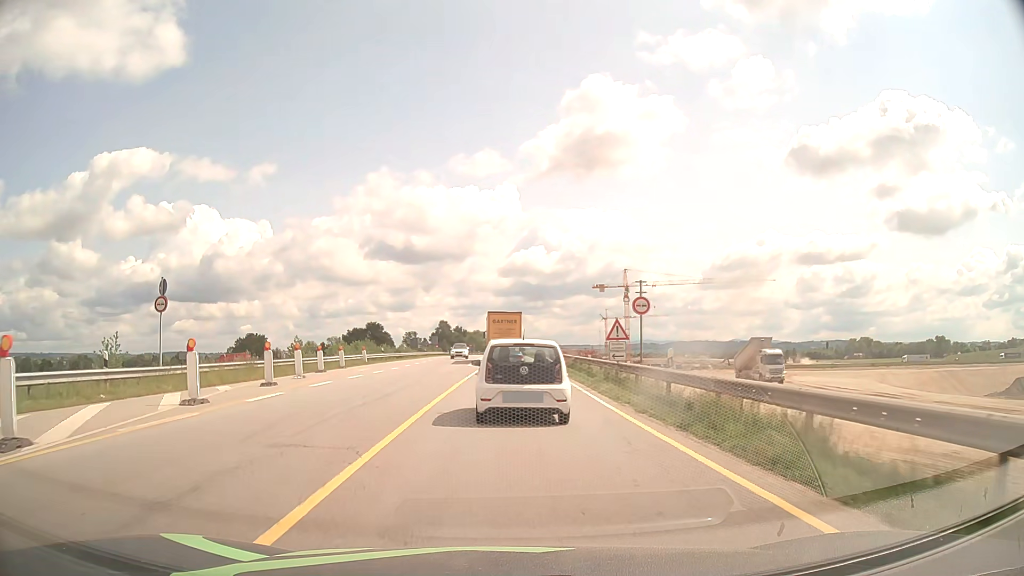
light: Day
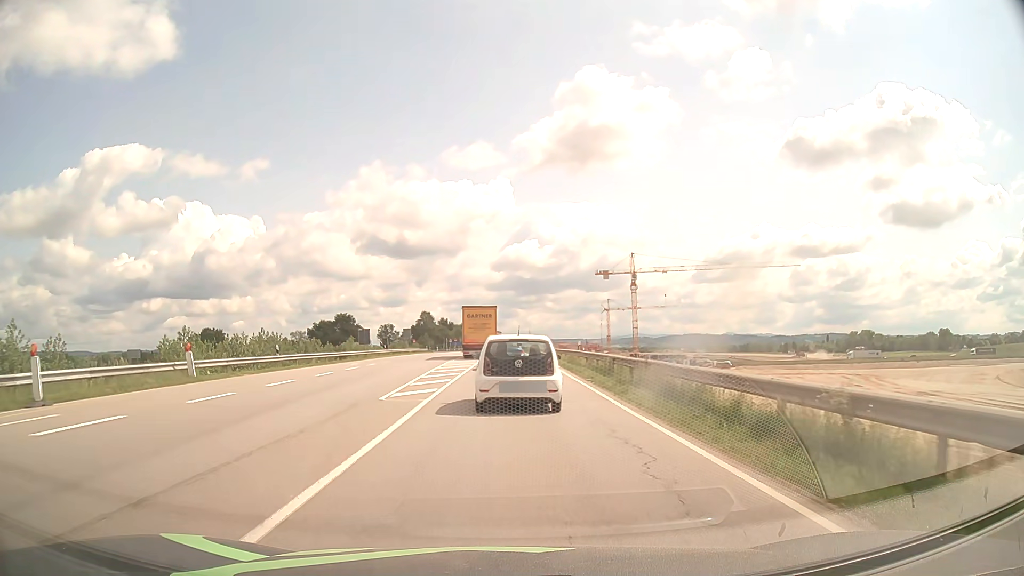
(0.0, +31.4) m; +1°
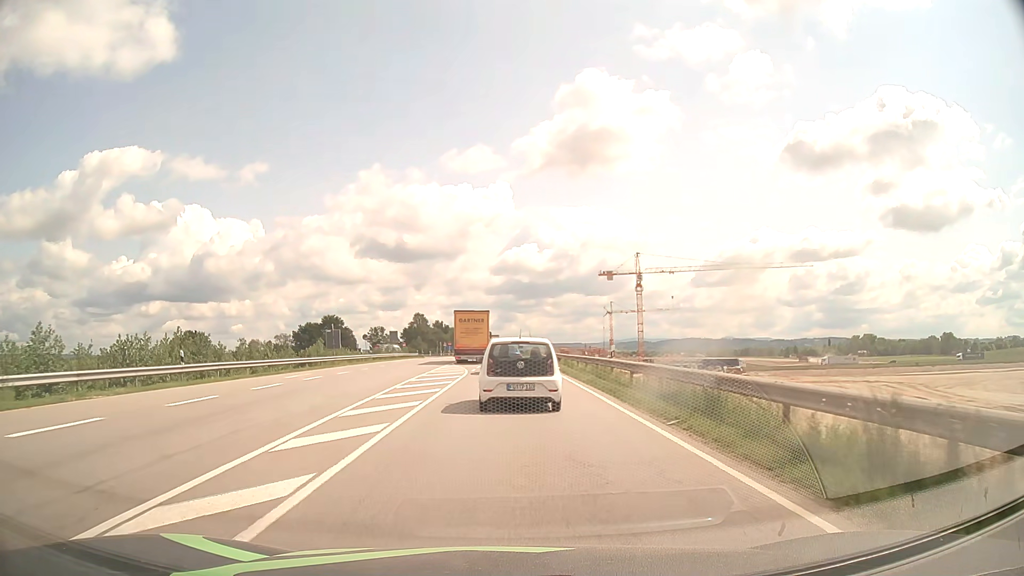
(0.0, +12.2) m; 0°
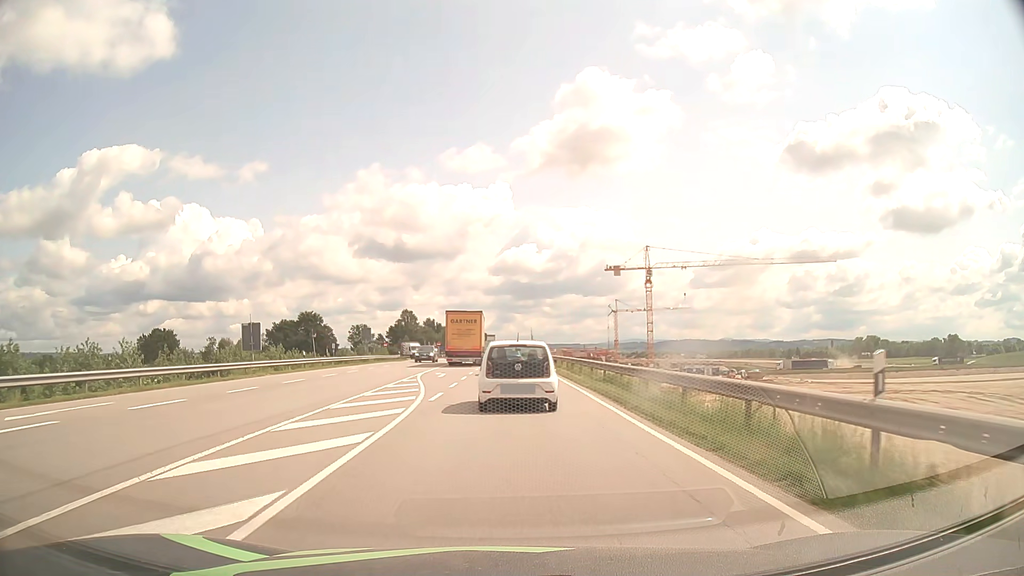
(0.0, +18.8) m; 0°
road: motorway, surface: asphalt
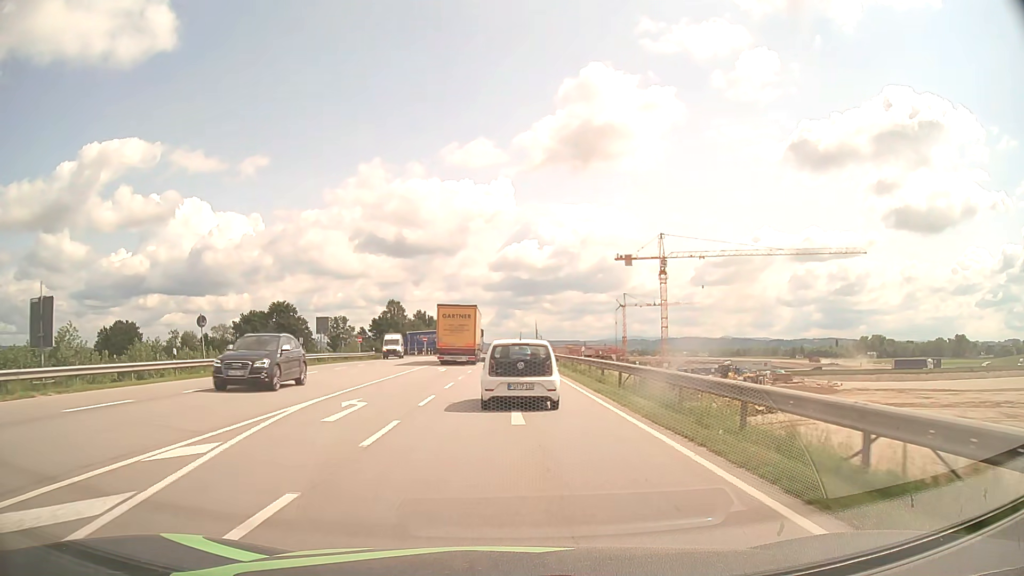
(+0.1, +20.0) m; 0°
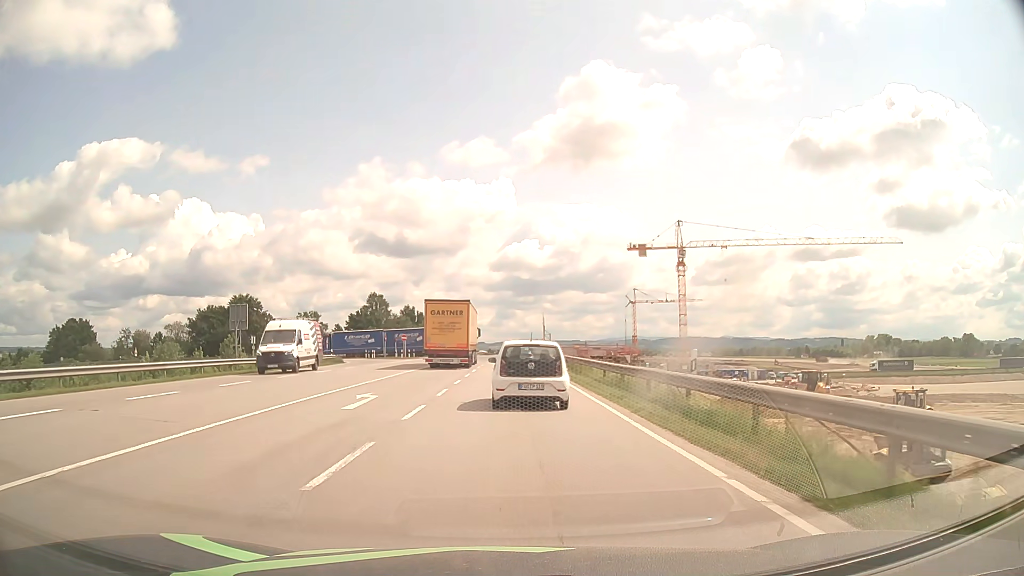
(0.0, +20.8) m; 0°
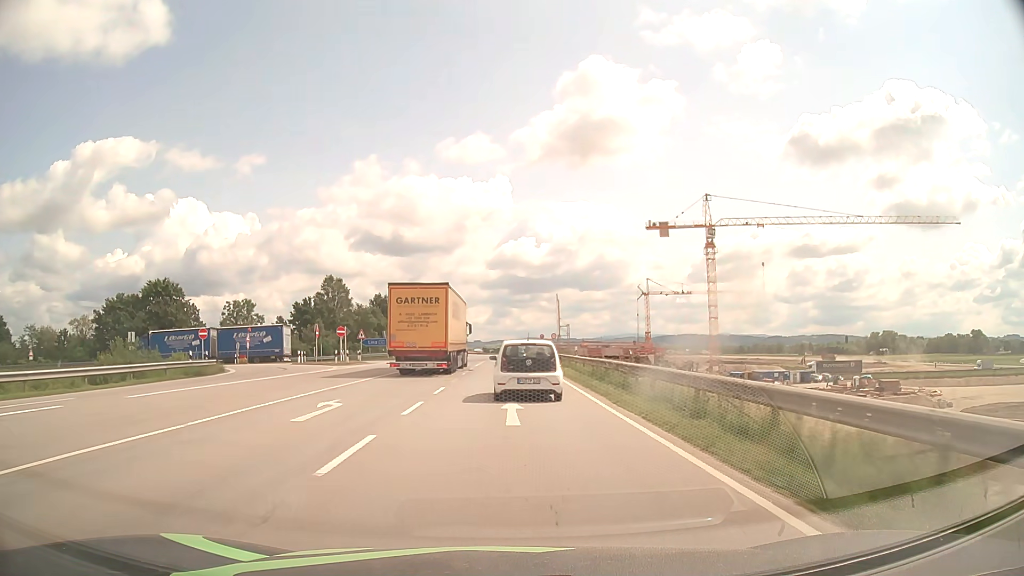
(0.0, +29.4) m; 0°
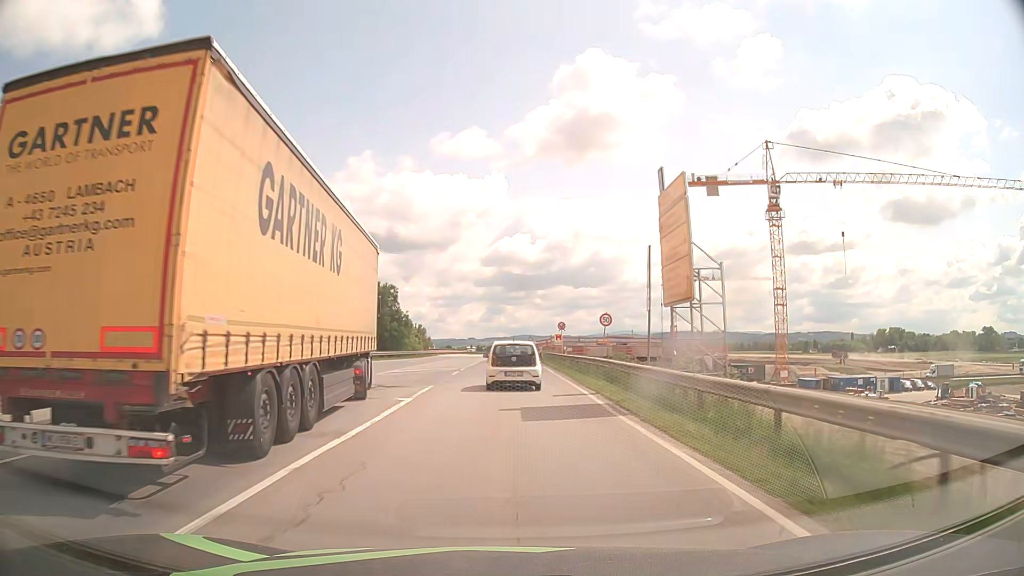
(+0.2, +40.4) m; 0°
(0, +10) (0, +20) (0, +30) (0, +40) (0, +50) (0, +60) (0, +70) (0, +80) (0, +90) (0, +100) m
